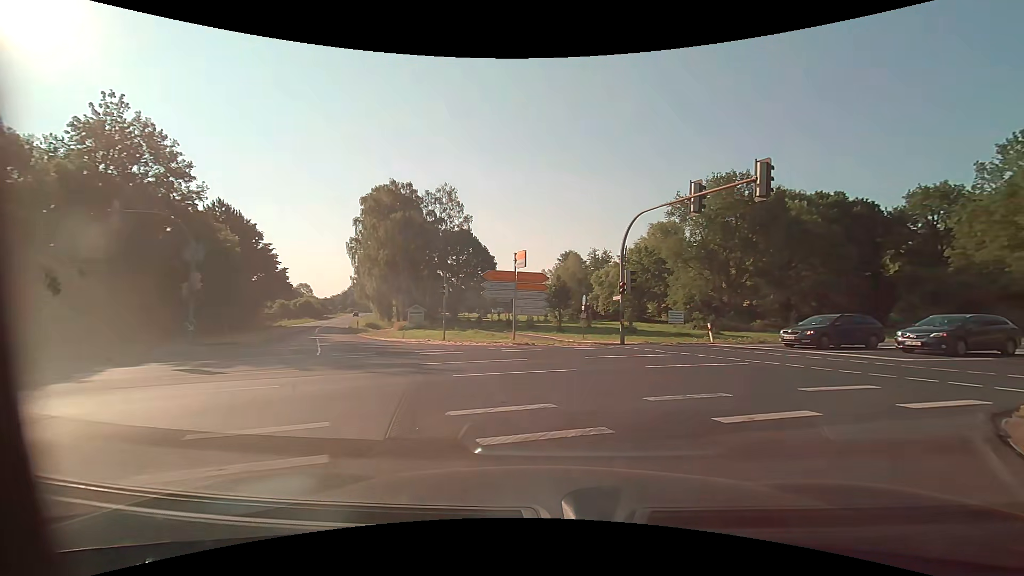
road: secondary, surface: asphalt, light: Day
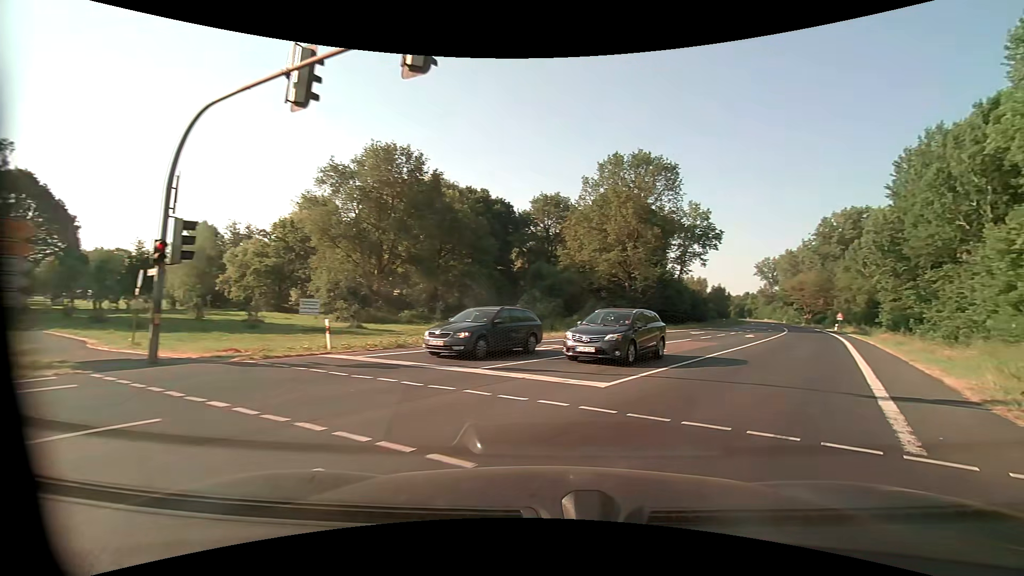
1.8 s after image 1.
(+3.0, +9.8) m; +36°
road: primary
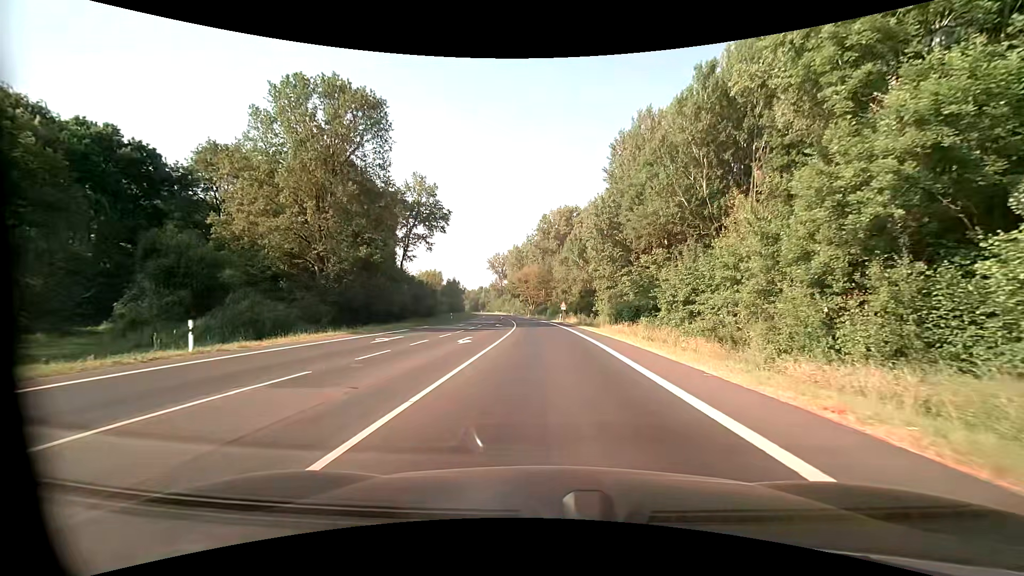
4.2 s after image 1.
(+7.3, +17.6) m; +29°
(0, +10) (0, +20) (0, +30) (0, +40) (-1, +50) (-1, +60) (-2, +70) (-3, +80) (-4, +90) (-5, +100) m
